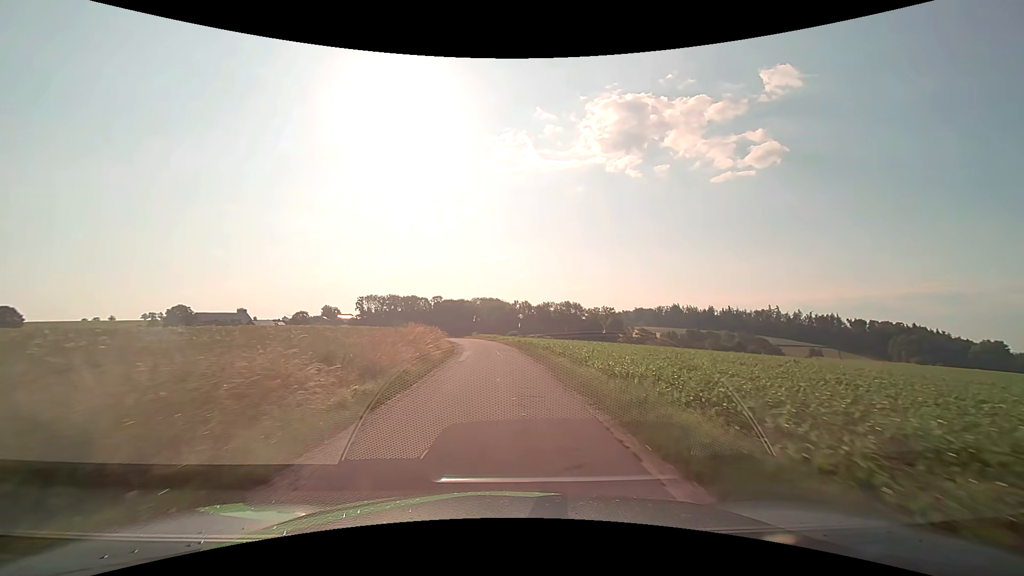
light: Day
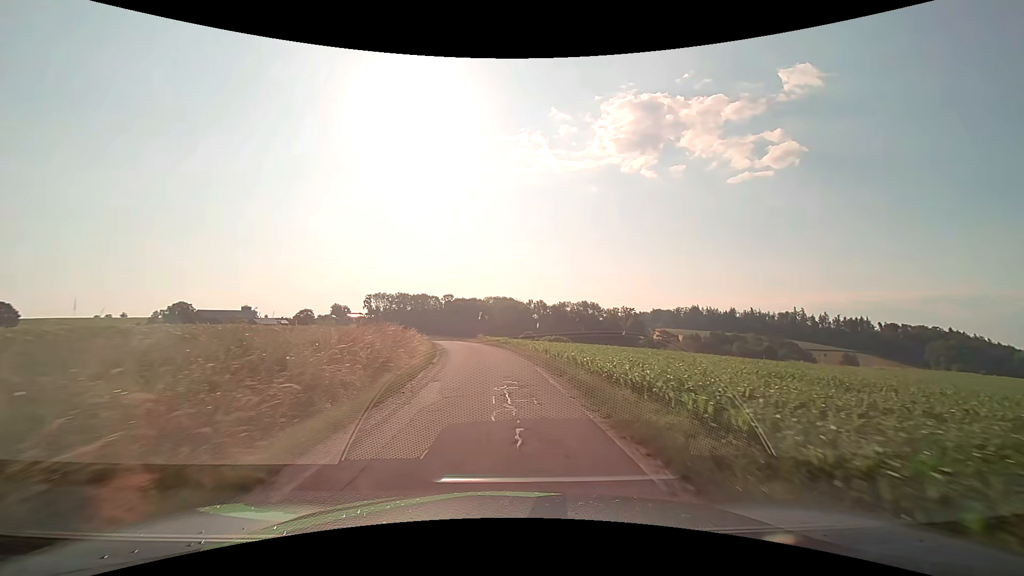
(-0.2, +16.2) m; -1°
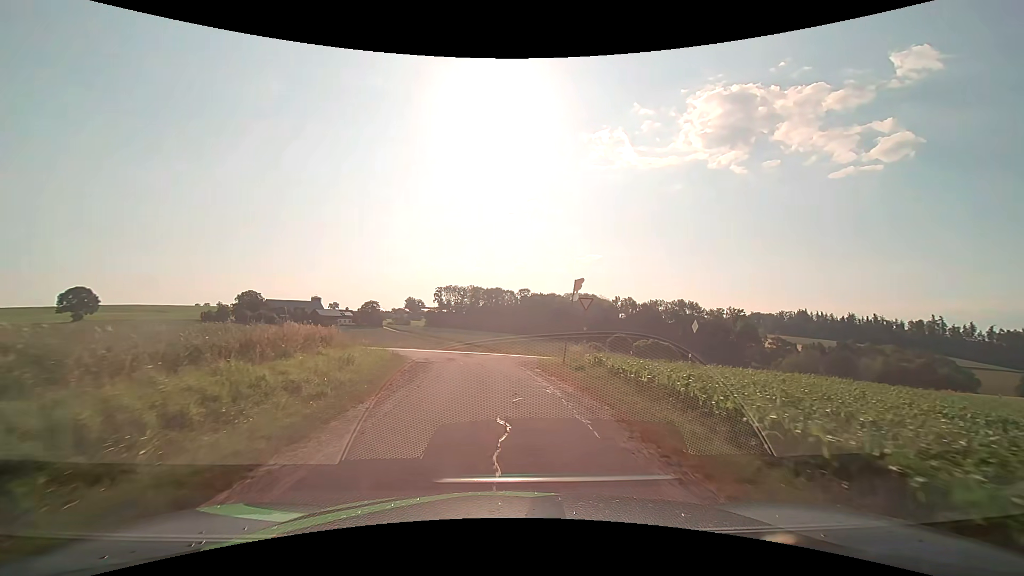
(-2.1, +34.2) m; -9°
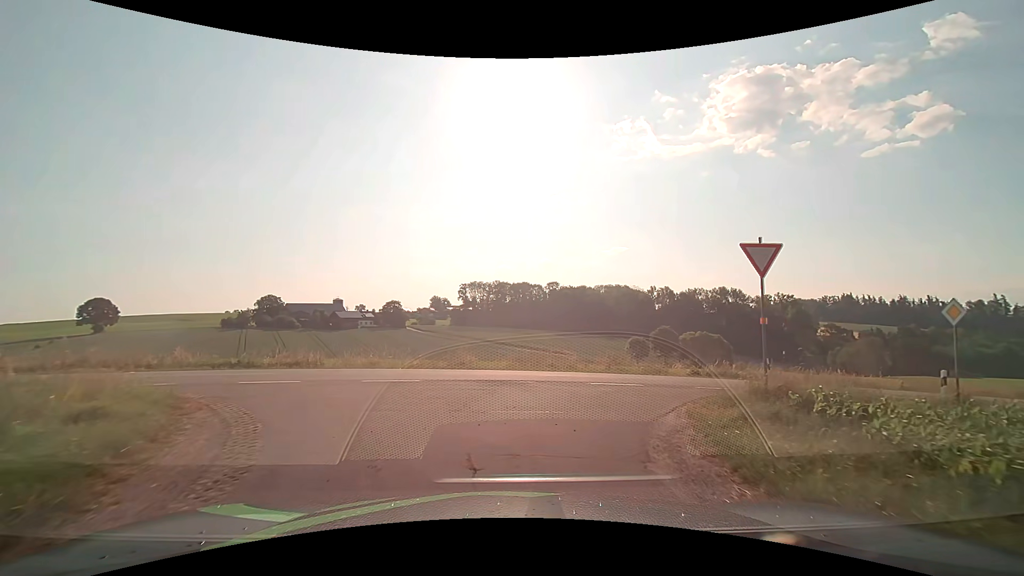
(-0.6, +15.0) m; -3°
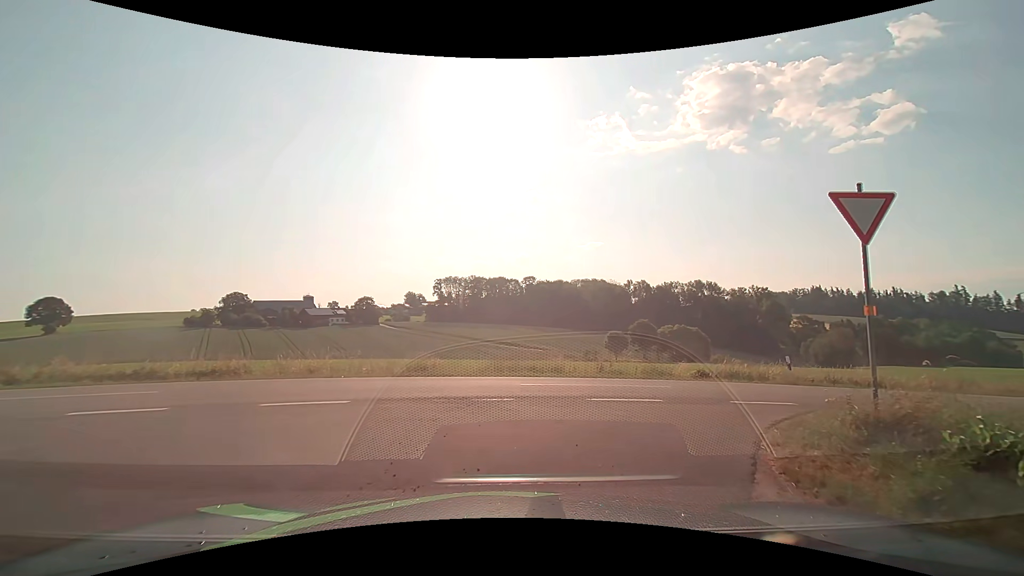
(0.0, +3.7) m; +1°
